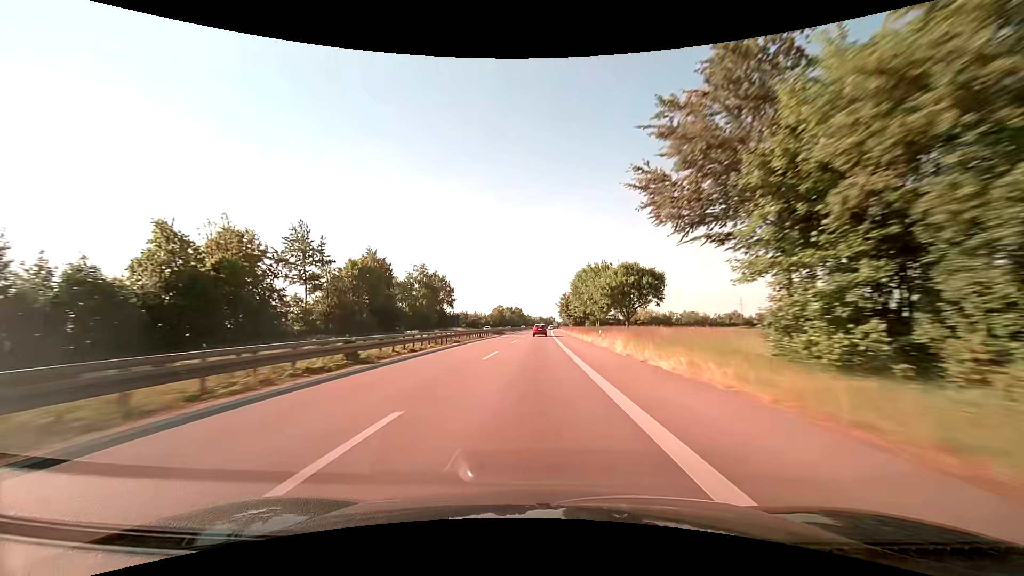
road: trunk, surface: asphalt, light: Day
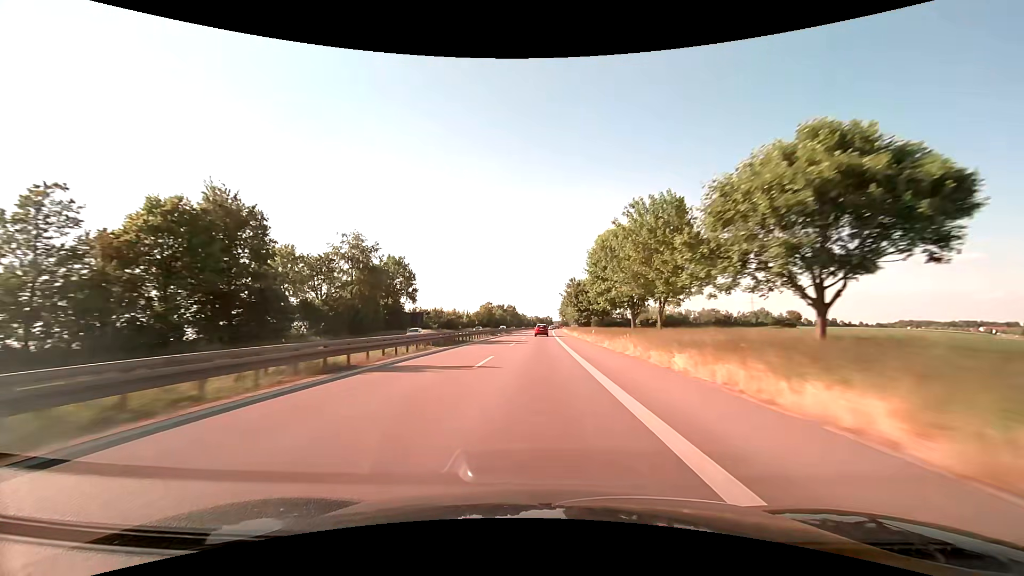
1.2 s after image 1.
(+0.2, +40.1) m; 0°
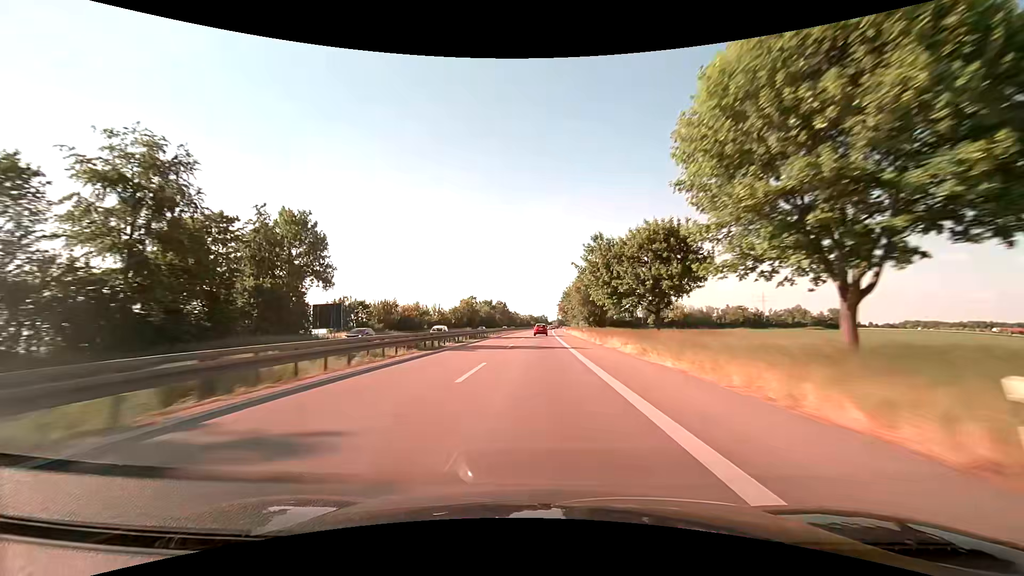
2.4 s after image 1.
(+0.1, +40.3) m; +1°
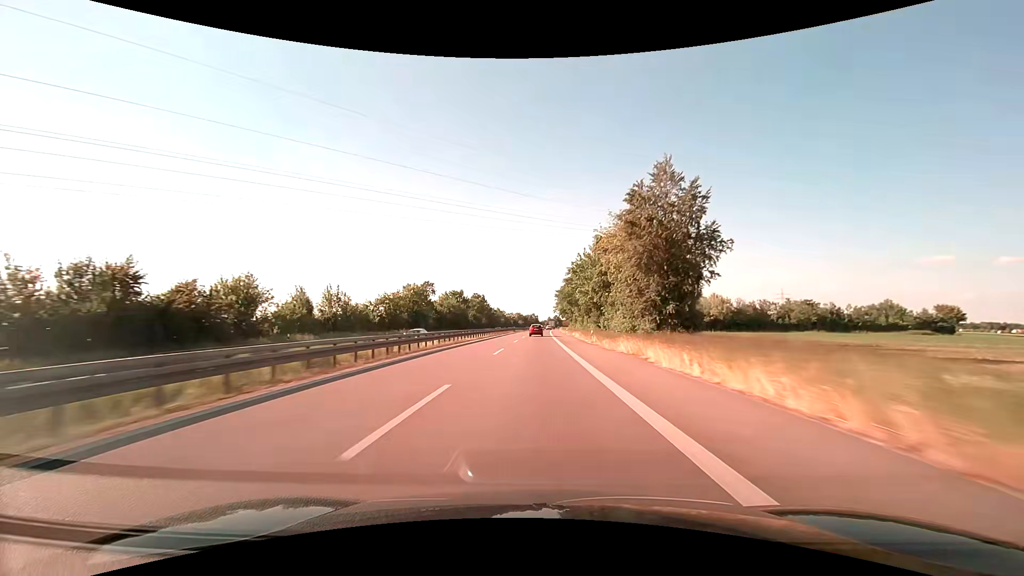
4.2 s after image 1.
(+0.6, +60.8) m; +1°
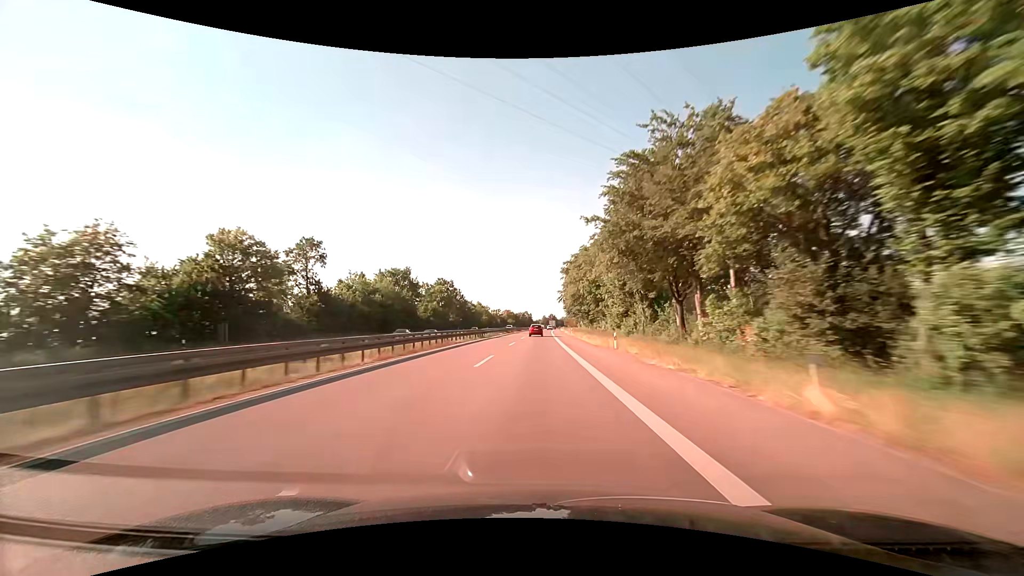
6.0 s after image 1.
(+0.3, +61.2) m; +1°
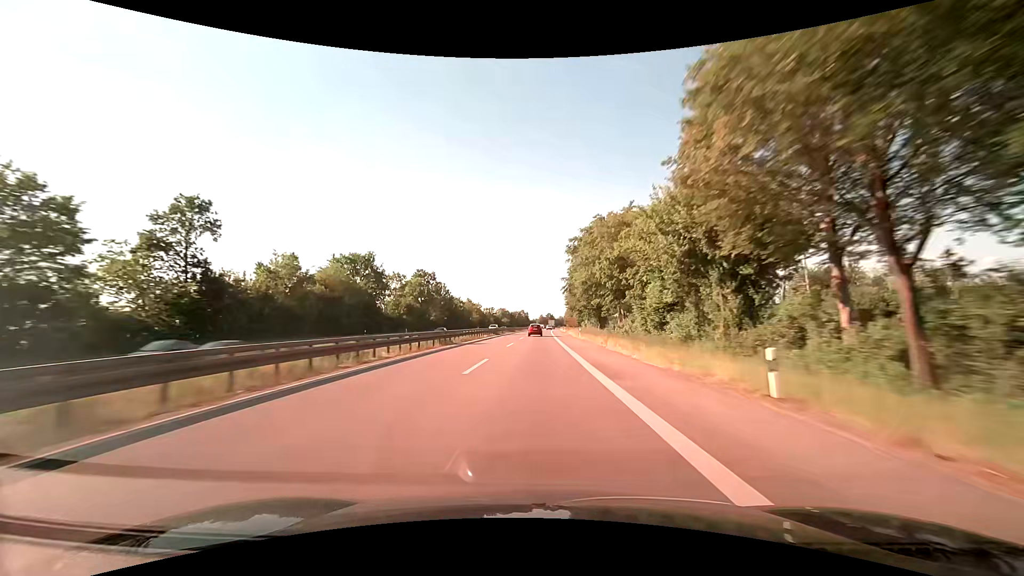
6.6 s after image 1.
(+0.1, +20.5) m; 0°
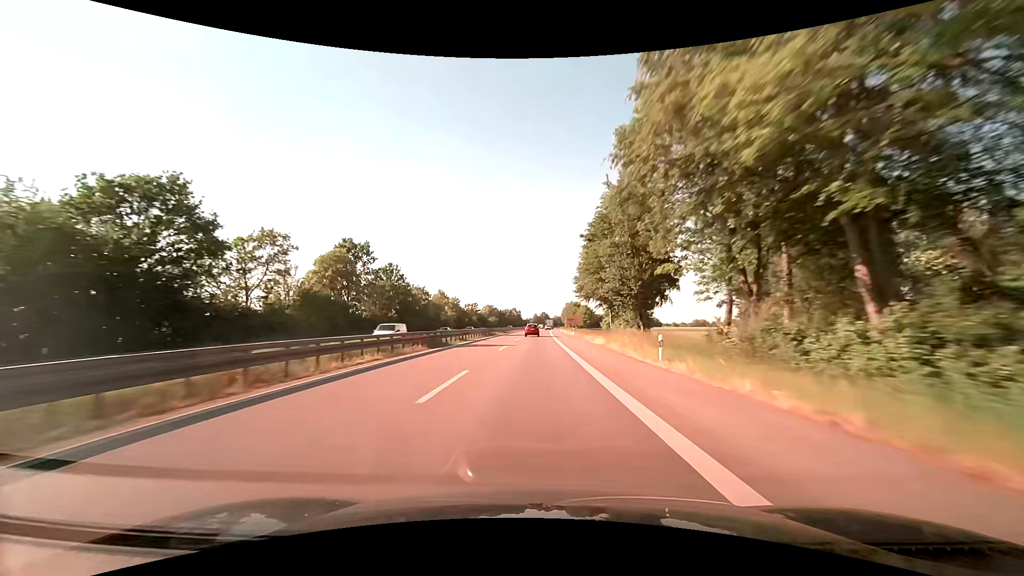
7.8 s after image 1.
(+0.2, +41.2) m; +1°
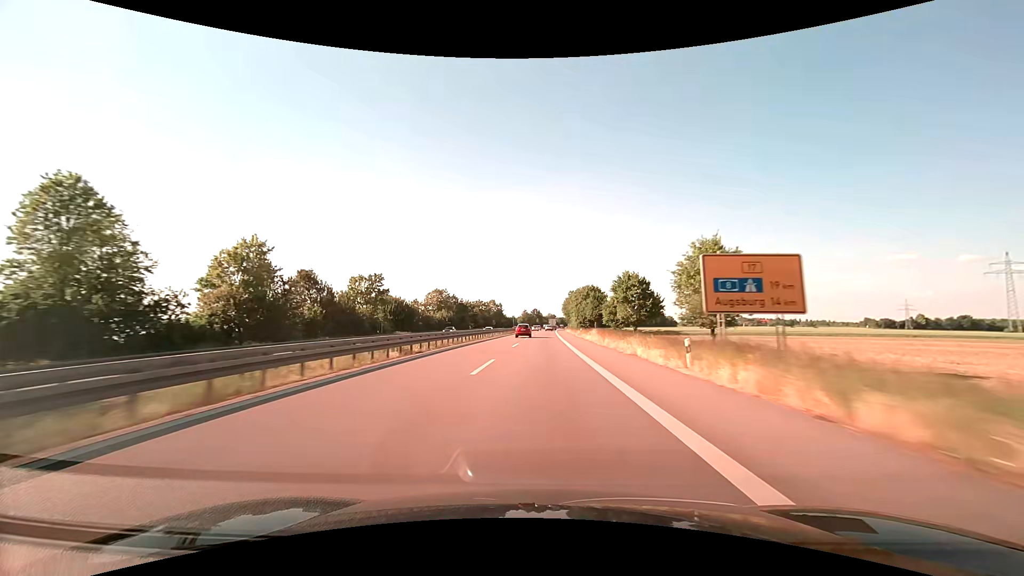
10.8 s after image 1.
(+1.1, +103.5) m; +1°
(0, +10) (0, +20) (0, +30) (0, +40) (0, +50) (0, +60) (0, +70) (0, +80) (0, +90) (0, +100) m
